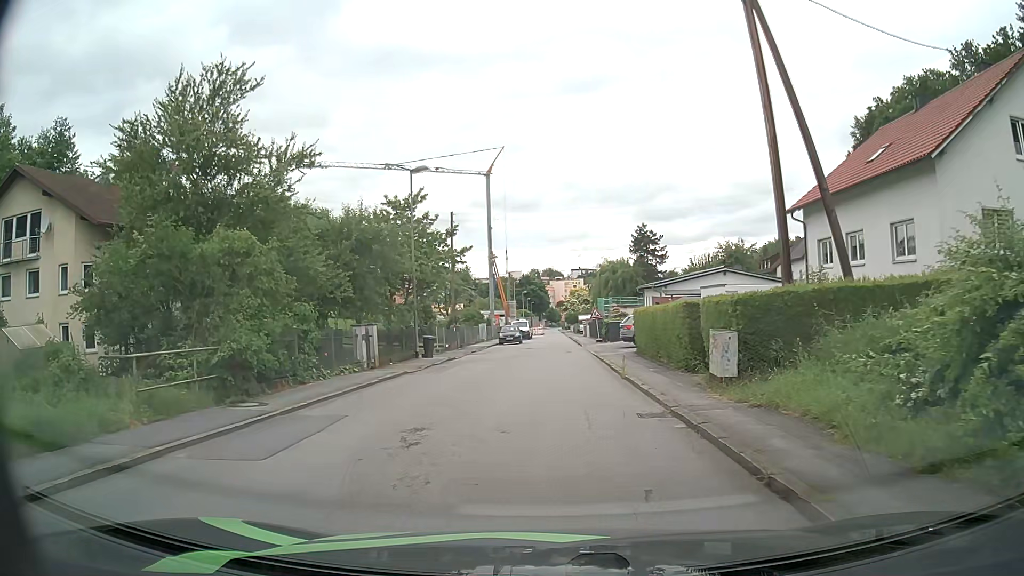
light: Day
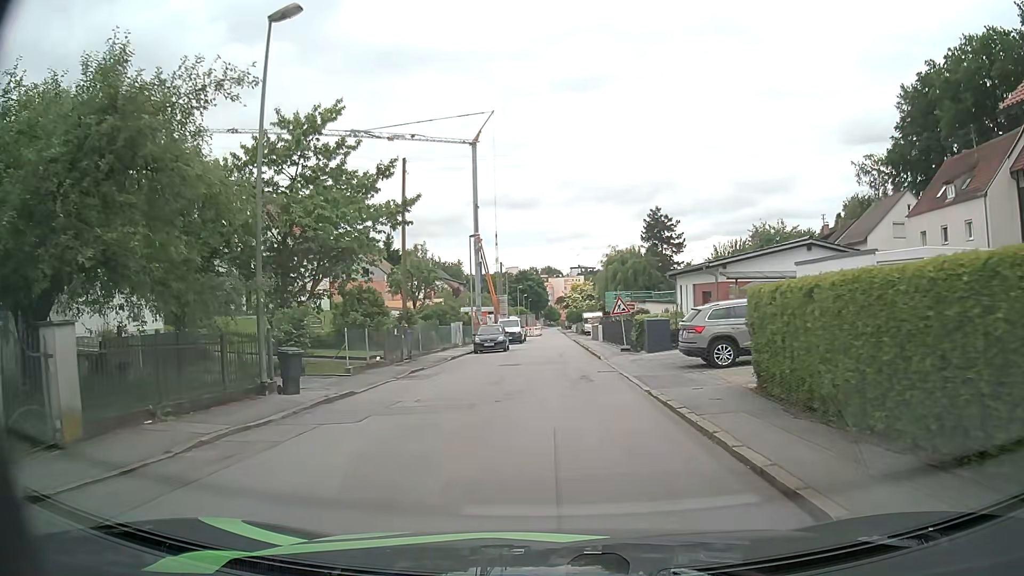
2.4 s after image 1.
(-0.2, +15.9) m; -1°
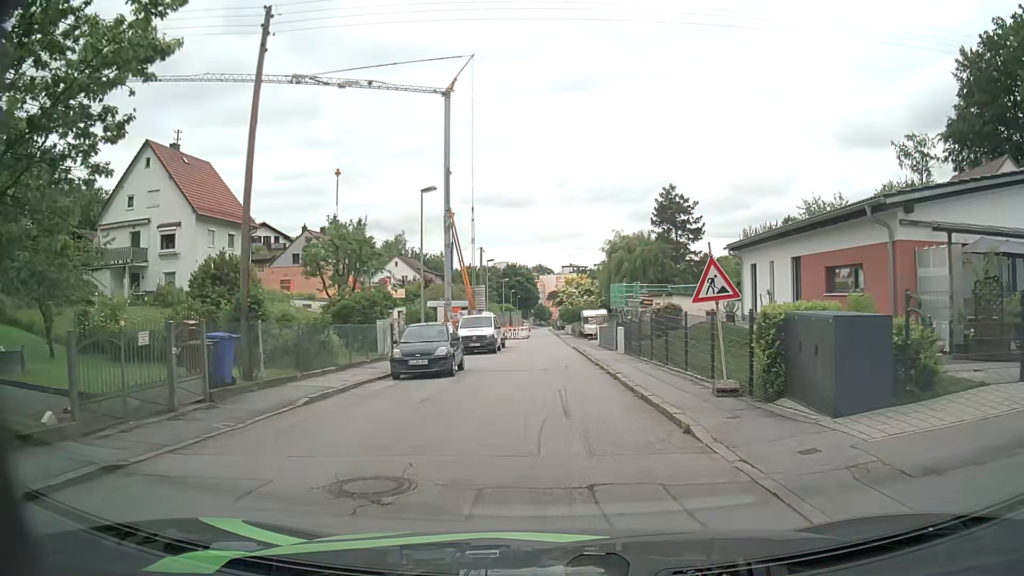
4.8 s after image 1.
(0.0, +16.9) m; 0°
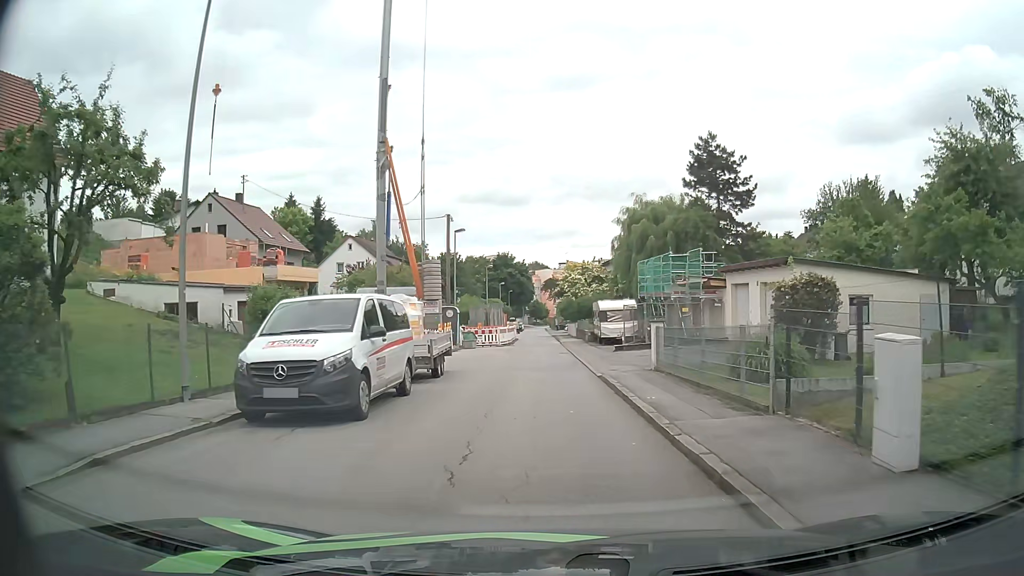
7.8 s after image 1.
(+0.2, +22.3) m; 0°
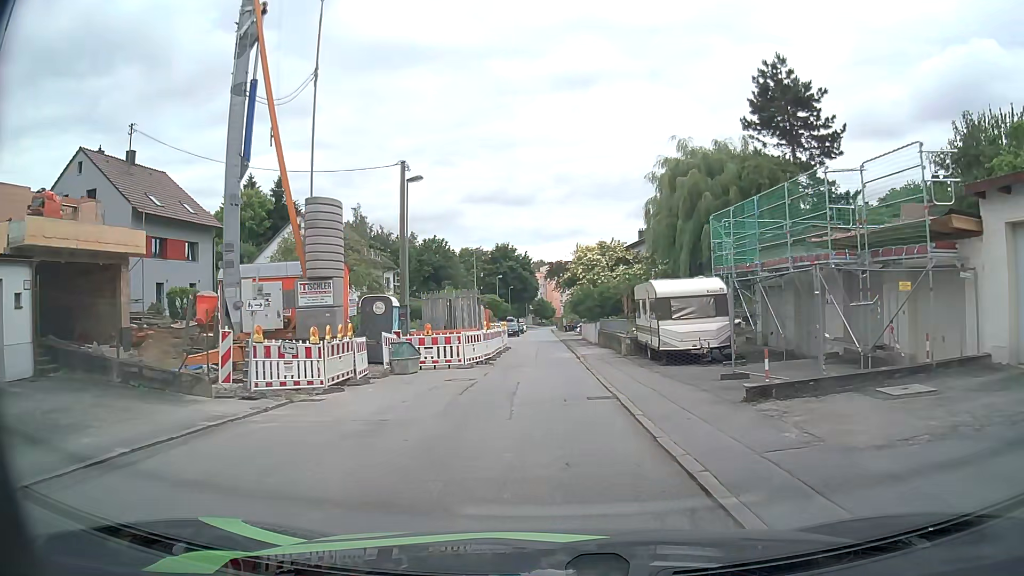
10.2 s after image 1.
(+0.1, +18.3) m; 0°
